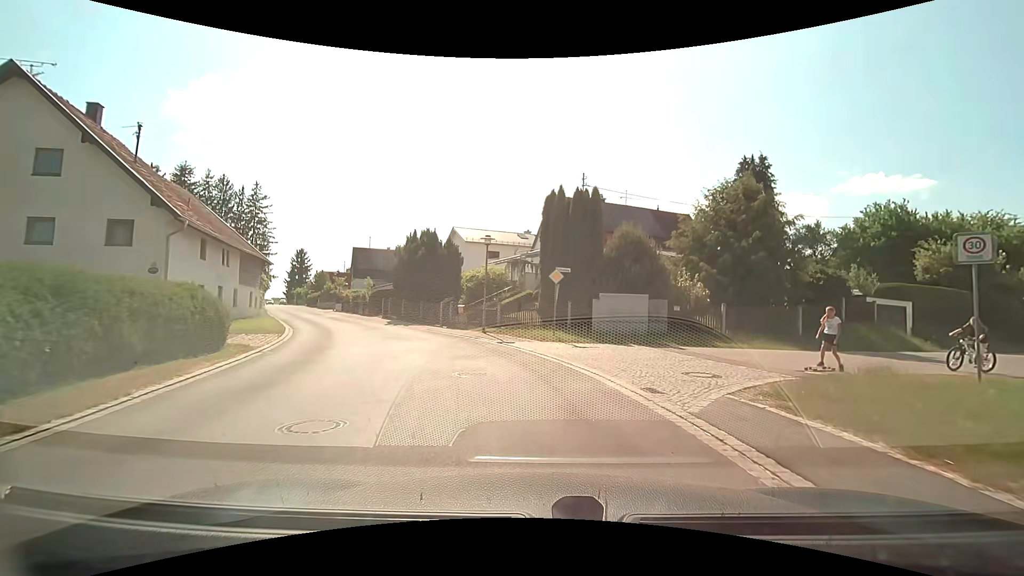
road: tertiary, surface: asphalt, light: Day
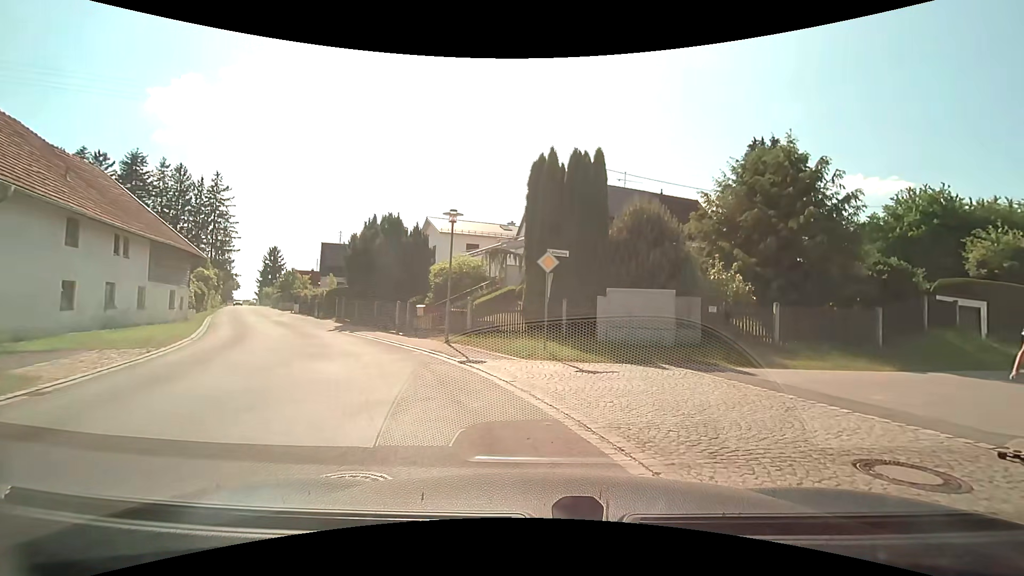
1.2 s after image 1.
(0.0, +5.7) m; +2°
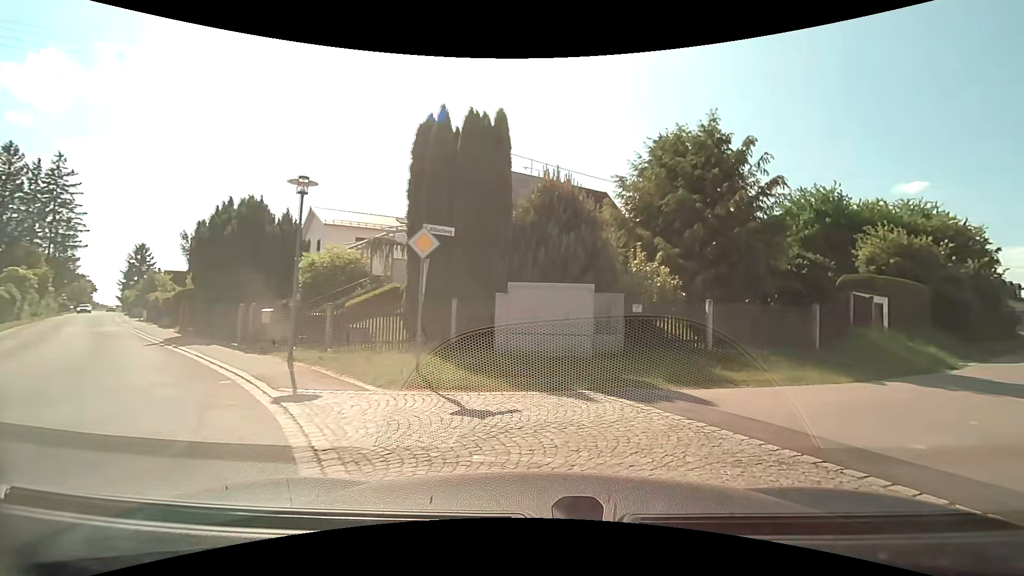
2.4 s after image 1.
(+0.3, +3.9) m; +10°
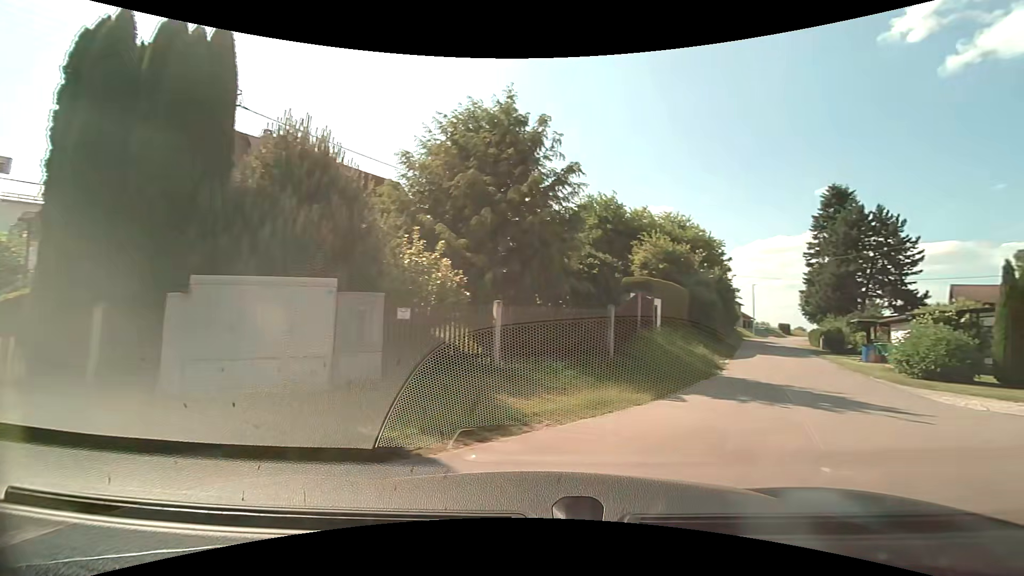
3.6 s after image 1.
(+0.6, +3.8) m; +22°
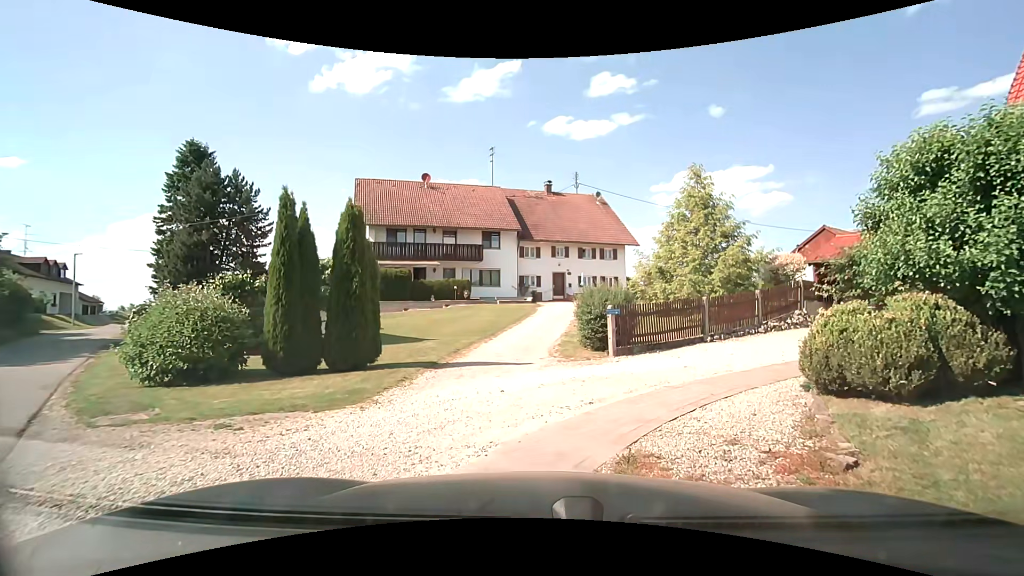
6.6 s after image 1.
(+5.9, +8.2) m; +62°
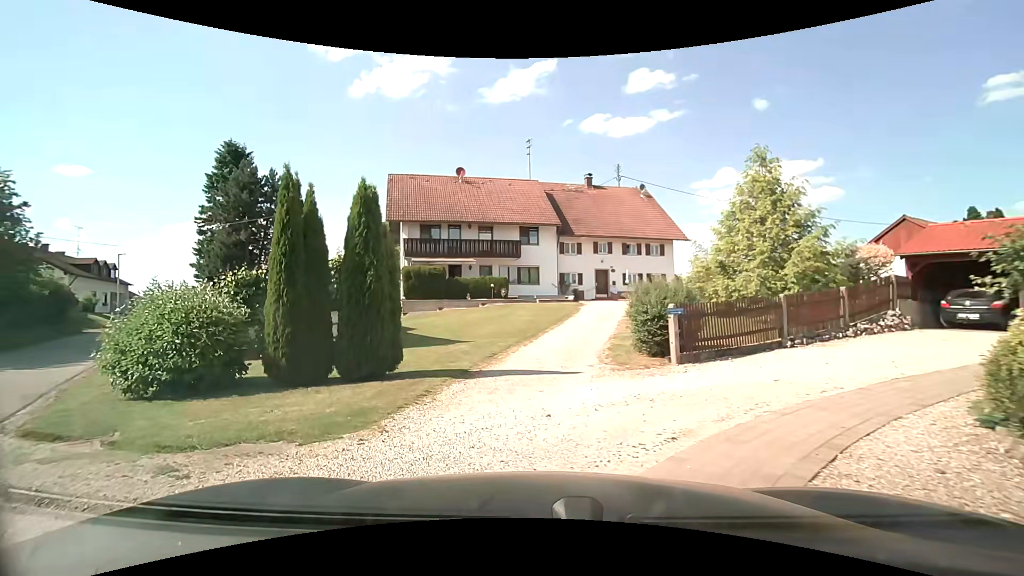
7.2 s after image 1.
(0.0, +1.9) m; -5°
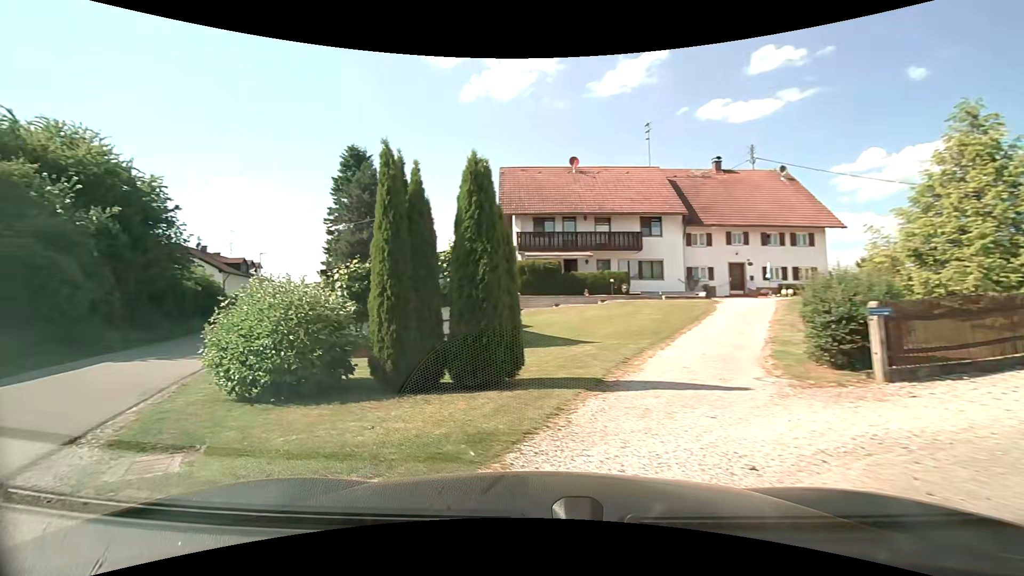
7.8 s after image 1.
(-0.1, +1.8) m; -9°
